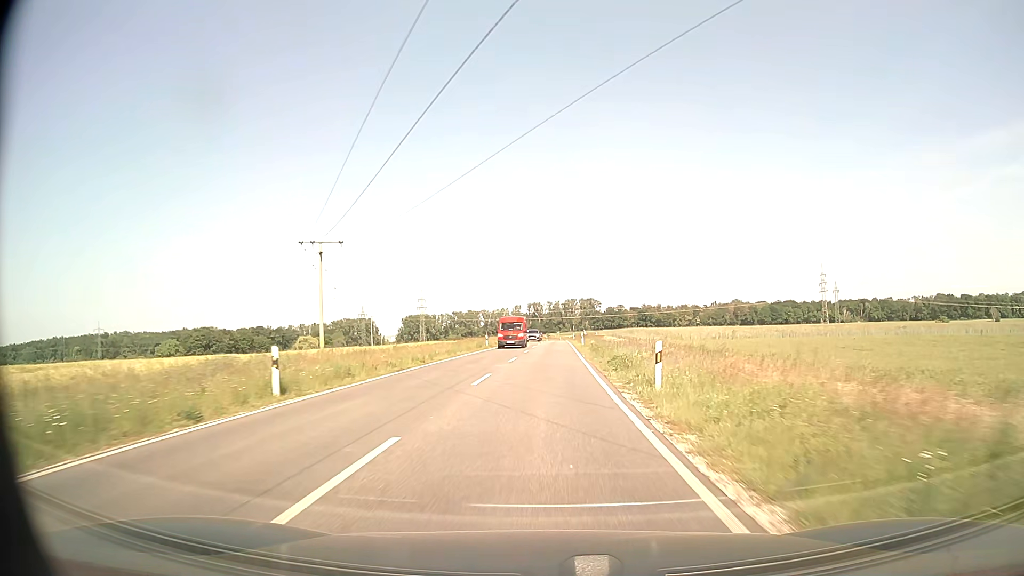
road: secondary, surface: asphalt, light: Day
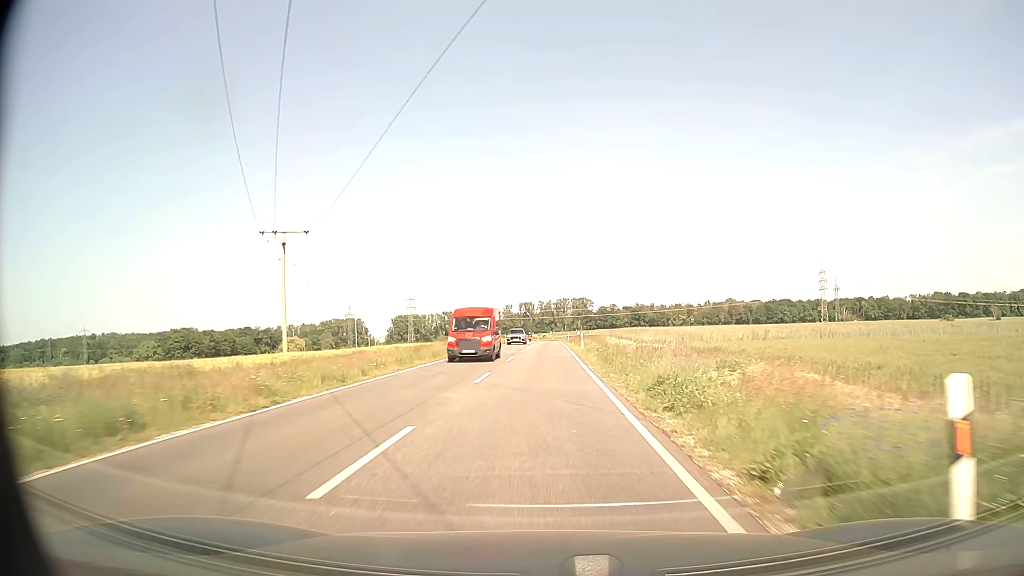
(+0.1, +10.9) m; +1°
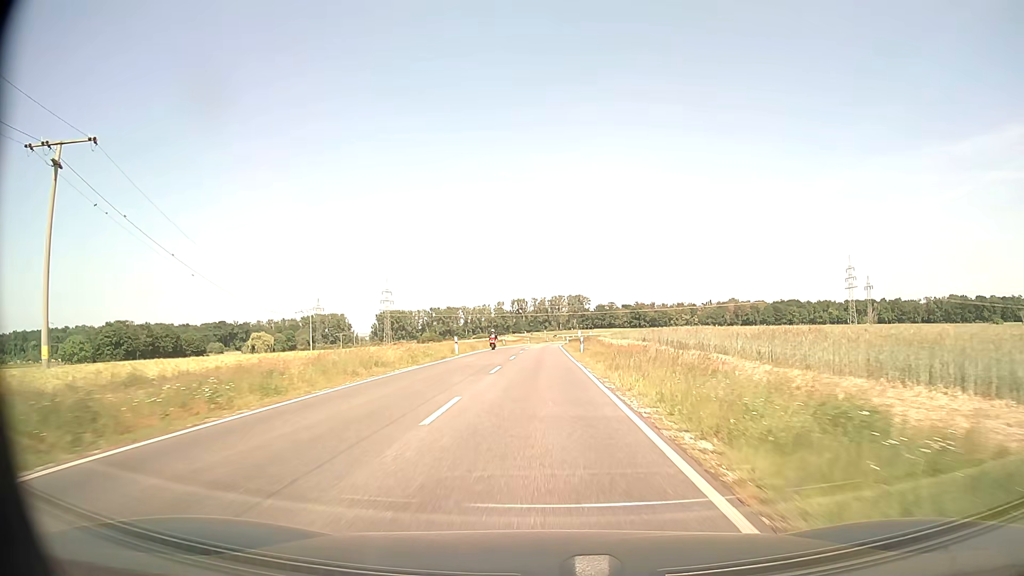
(+0.3, +43.9) m; 0°
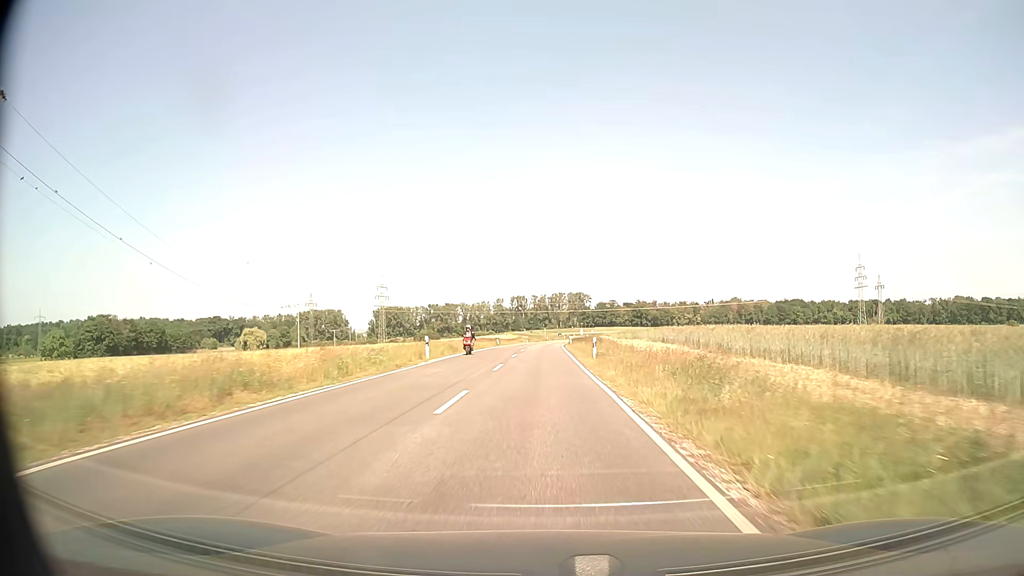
(0.0, +11.0) m; 0°
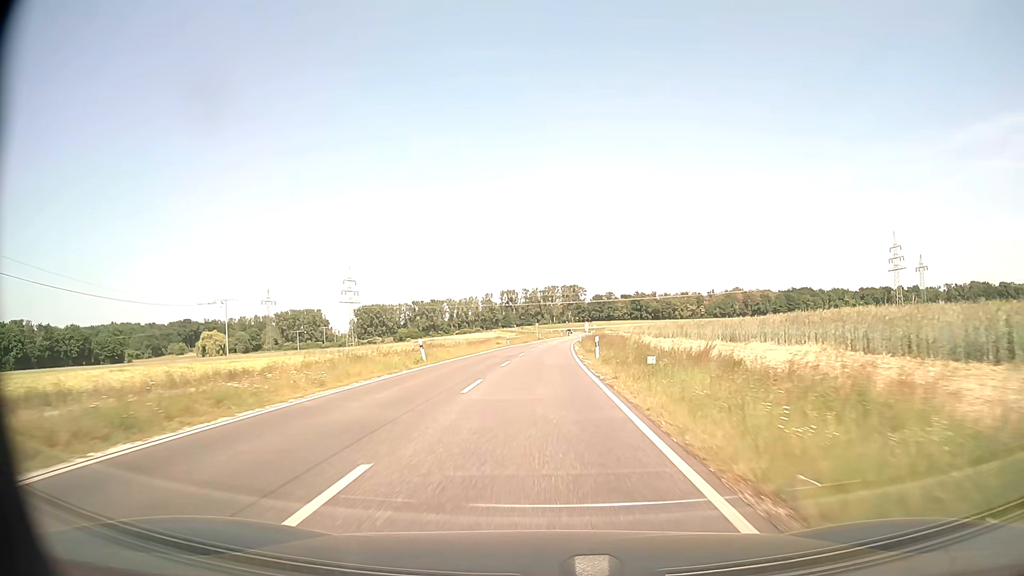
(+0.3, +44.1) m; +1°
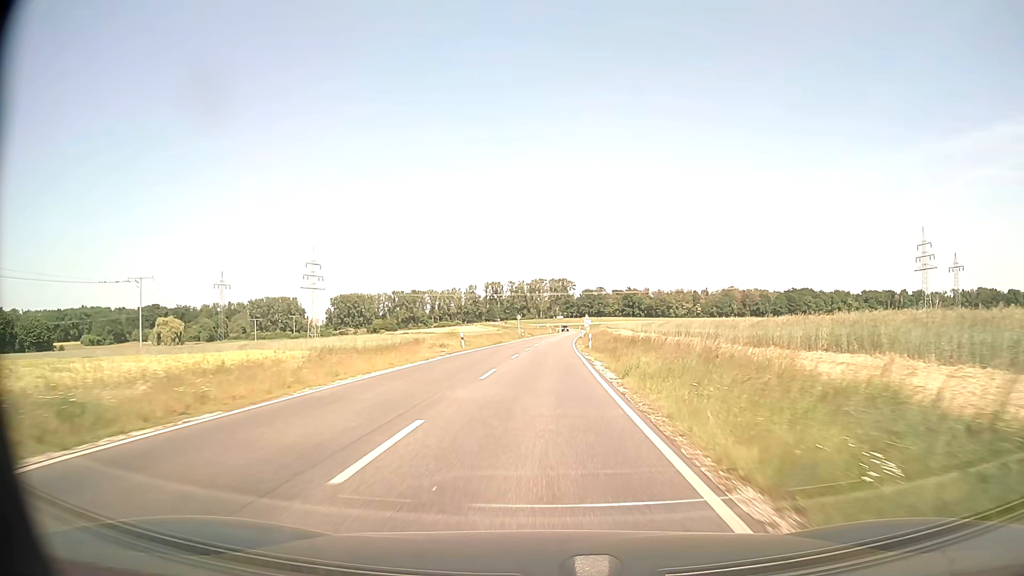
(+0.2, +33.0) m; +1°
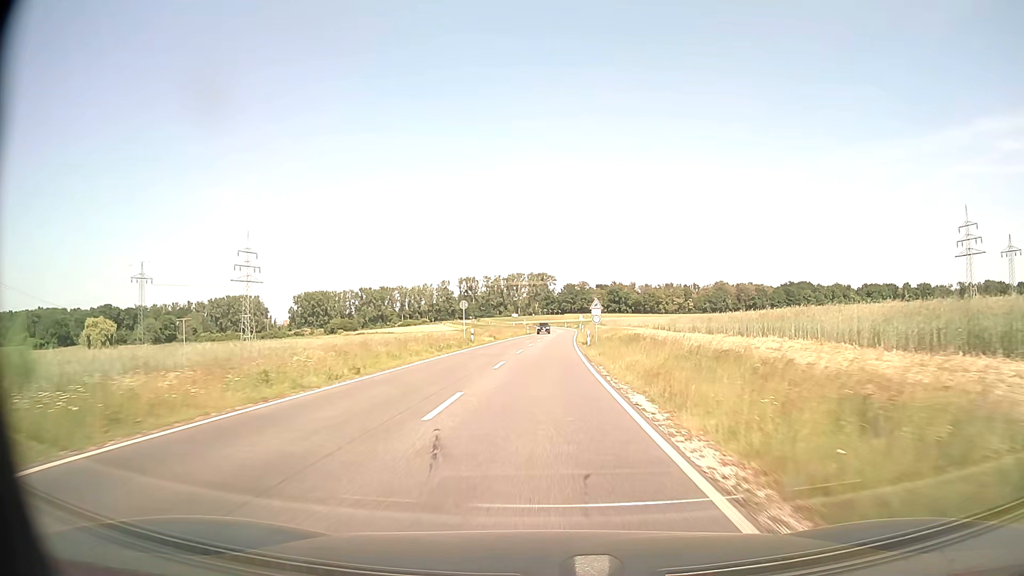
(+0.7, +44.0) m; +2°
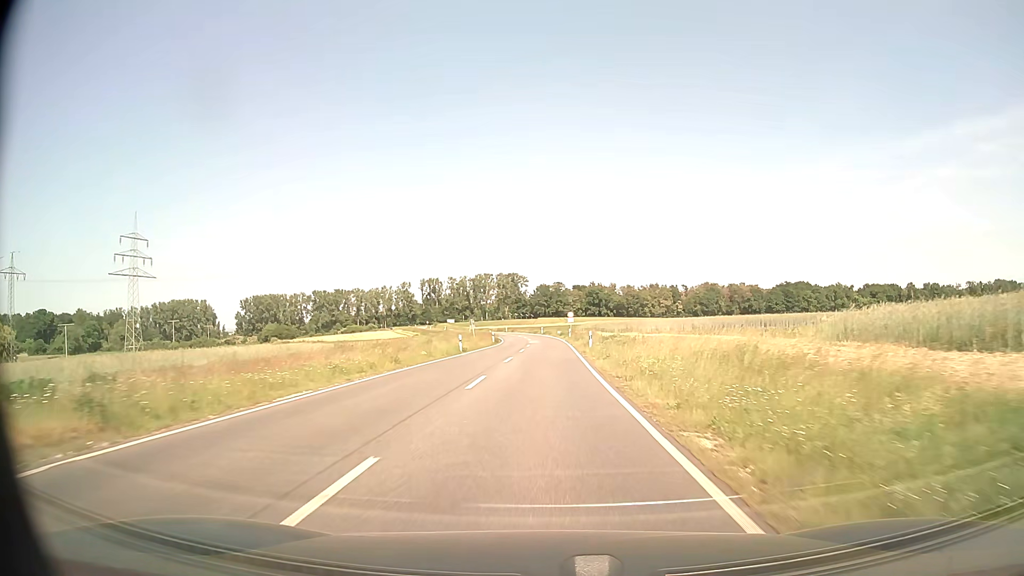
(+1.1, +54.7) m; +2°
(0, +10) (0, +20) (0, +30) (0, +40) (0, +50) (0, +60) (0, +70) (0, +80) (-1, +90) (-2, +100) m
